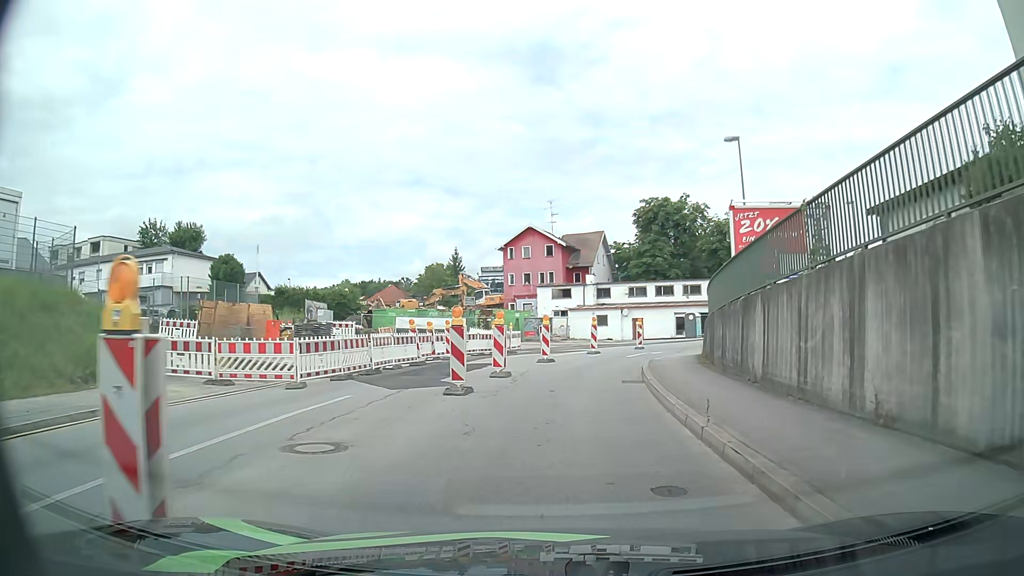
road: tertiary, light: Day
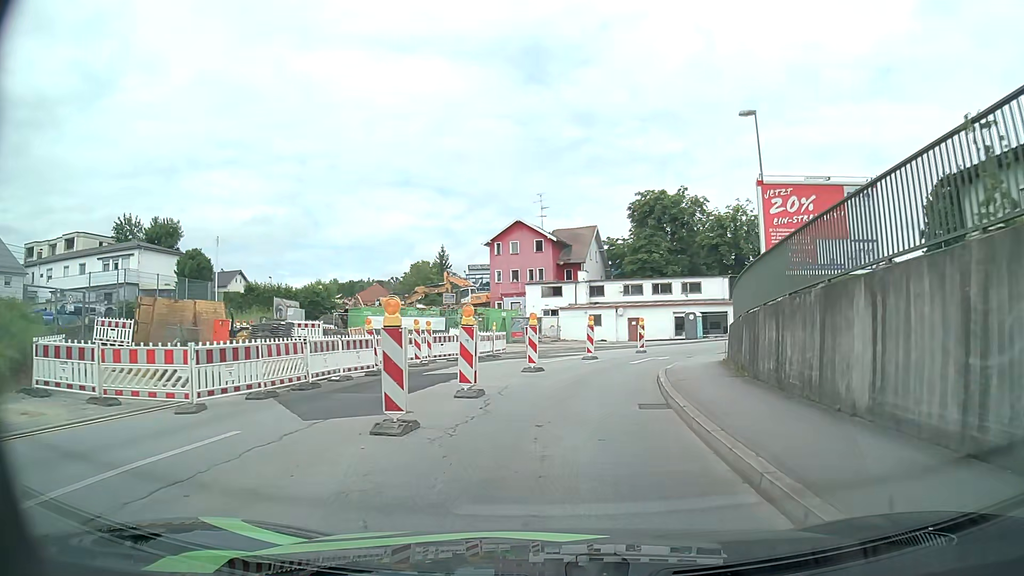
(0.0, +4.5) m; +1°
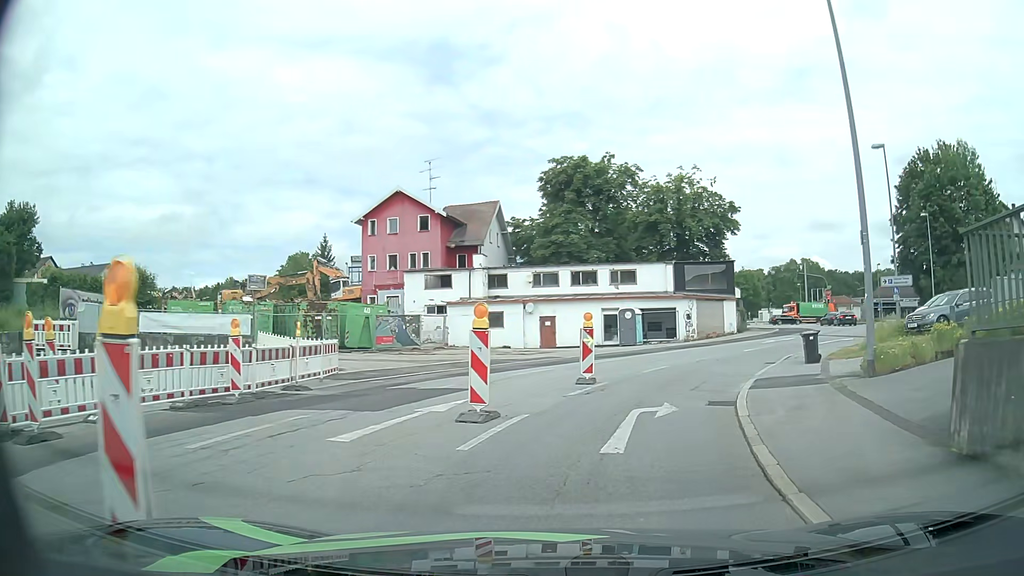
(+0.9, +15.5) m; +8°
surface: asphalt
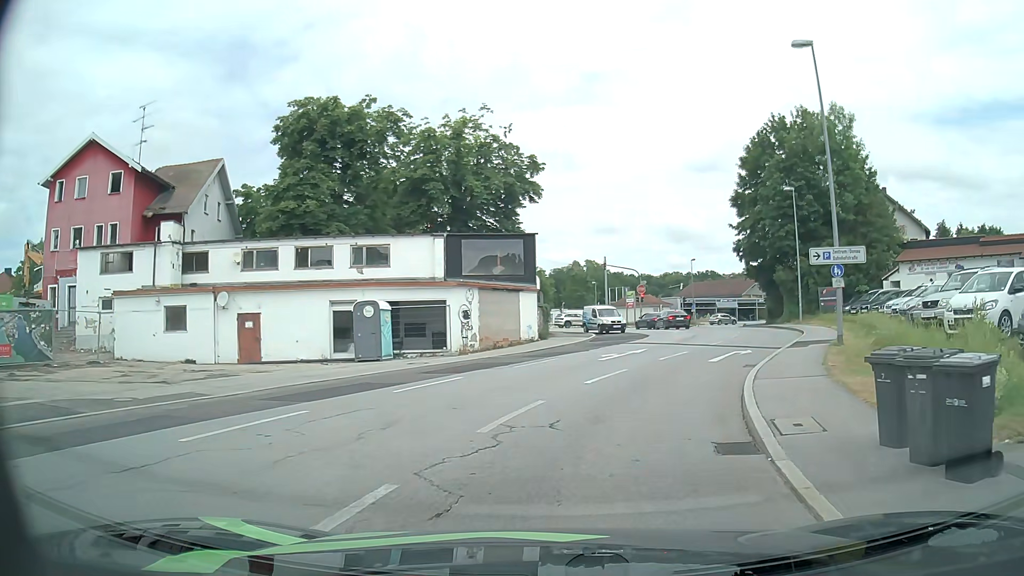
(+2.7, +15.7) m; +19°
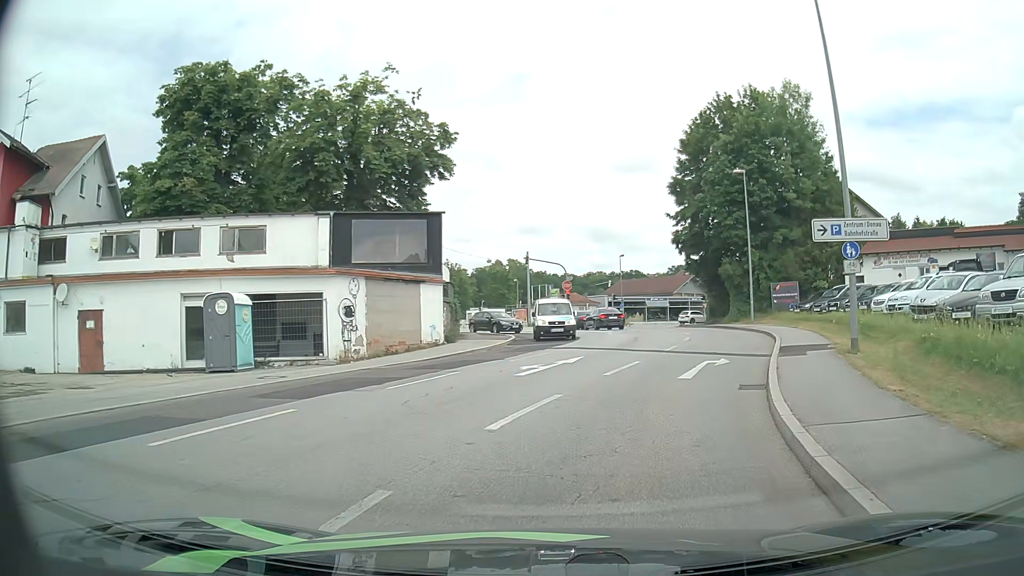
(+0.4, +6.3) m; +7°
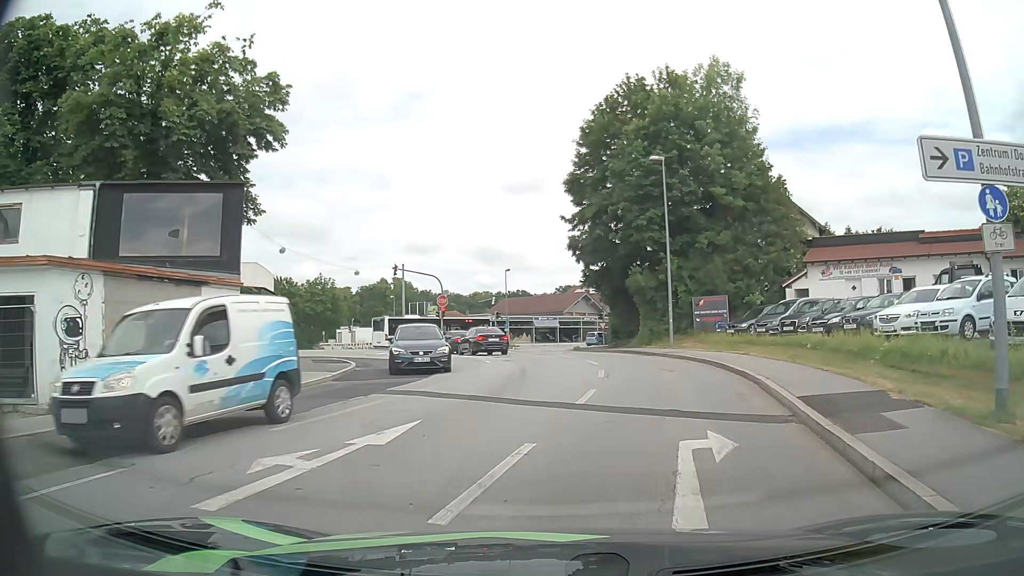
(+0.8, +9.2) m; +9°
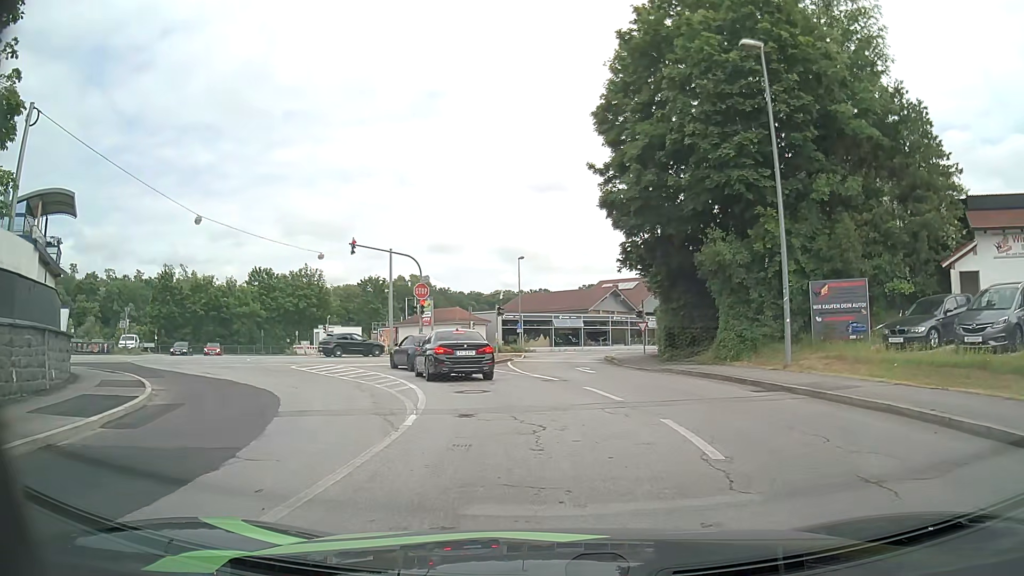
(+0.3, +15.7) m; -1°
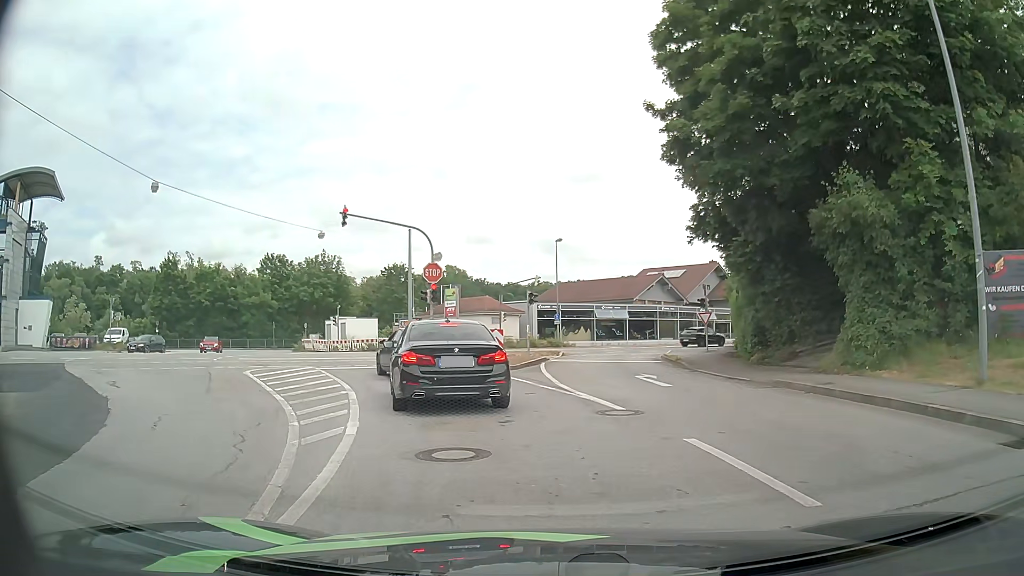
(-0.2, +7.9) m; -3°
